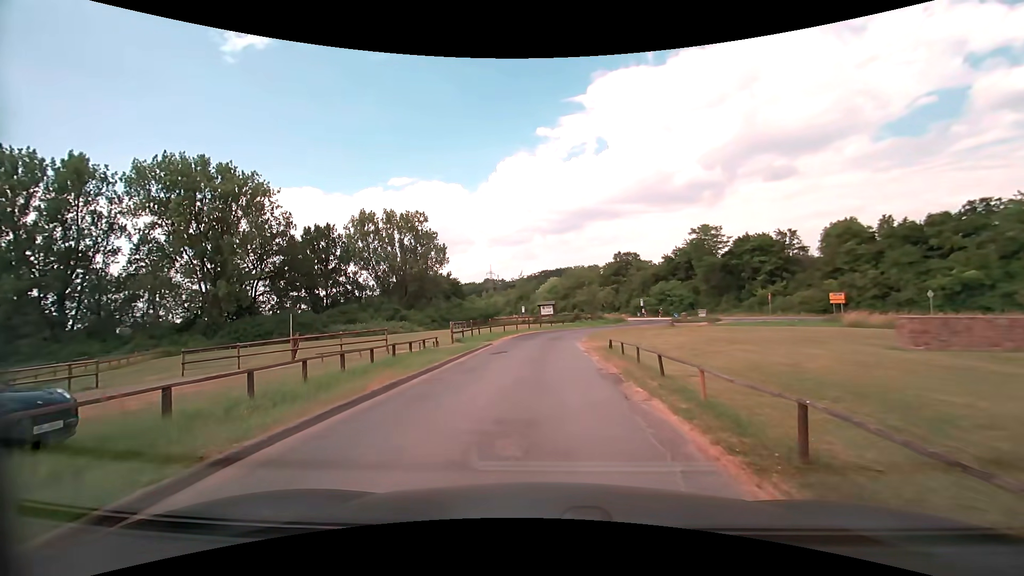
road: service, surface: paved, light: Day
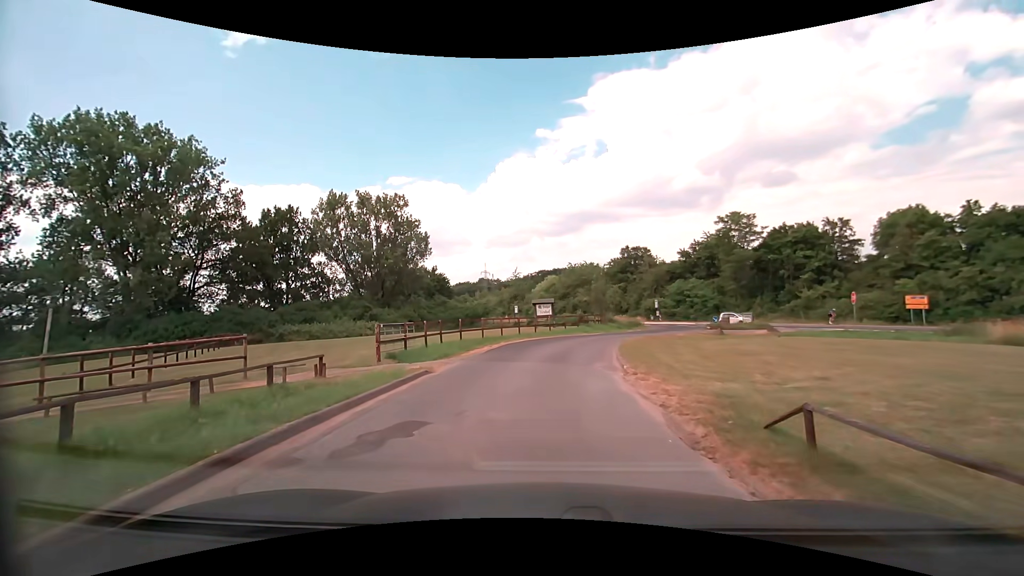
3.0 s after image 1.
(+0.1, +14.7) m; +1°
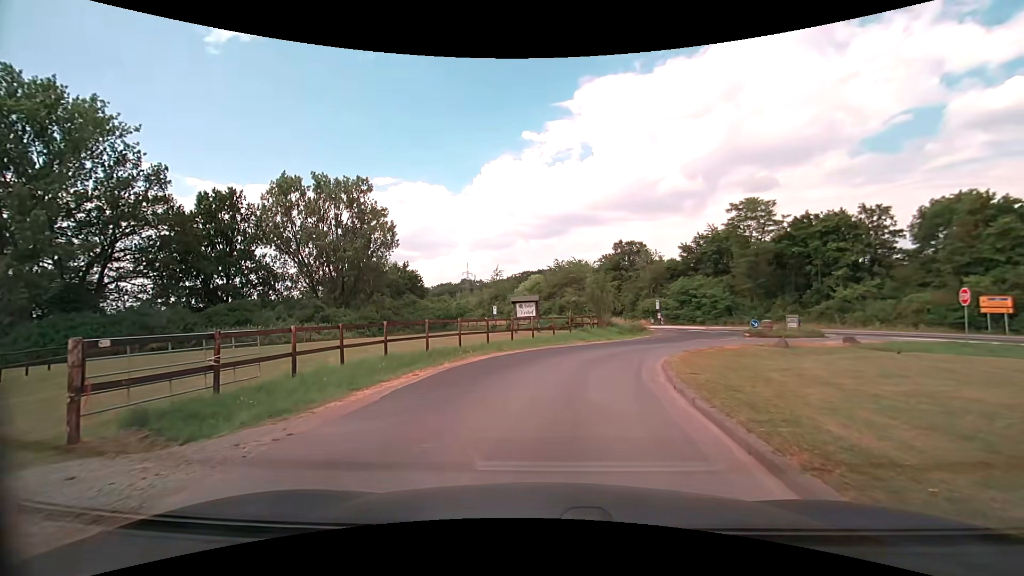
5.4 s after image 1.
(+0.2, +11.9) m; +2°
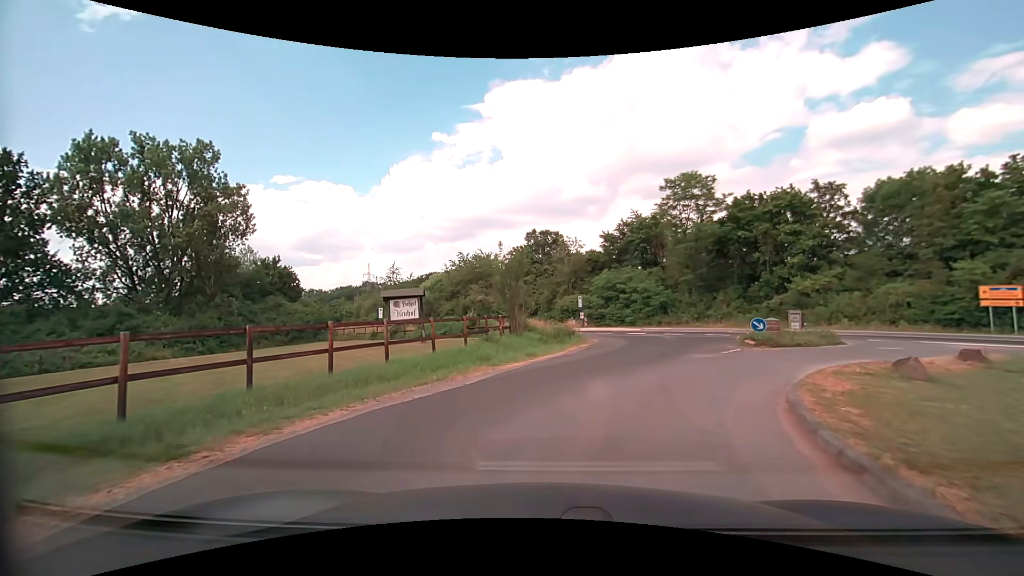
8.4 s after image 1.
(+1.1, +14.7) m; +10°
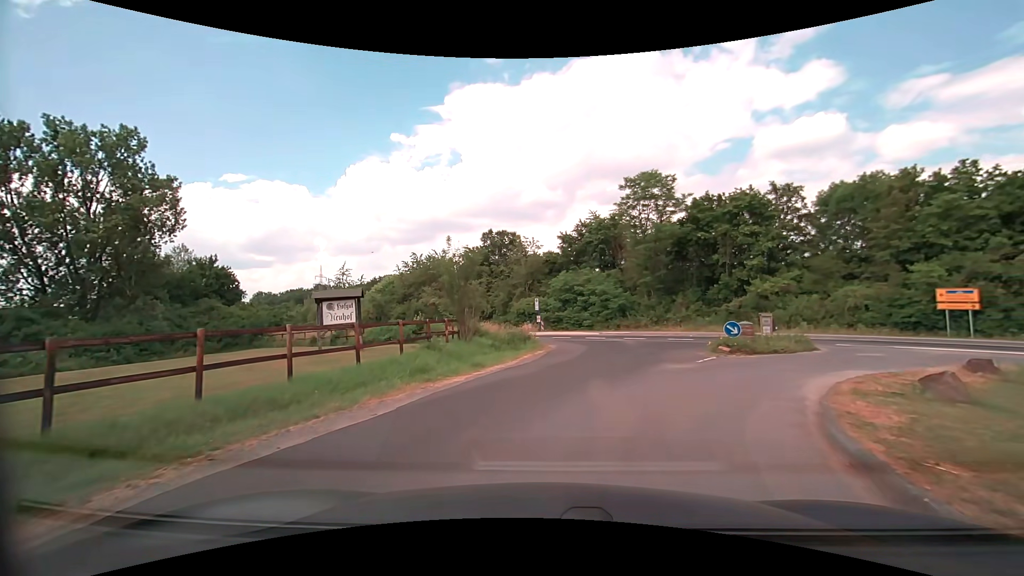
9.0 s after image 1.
(+0.1, +2.9) m; +5°
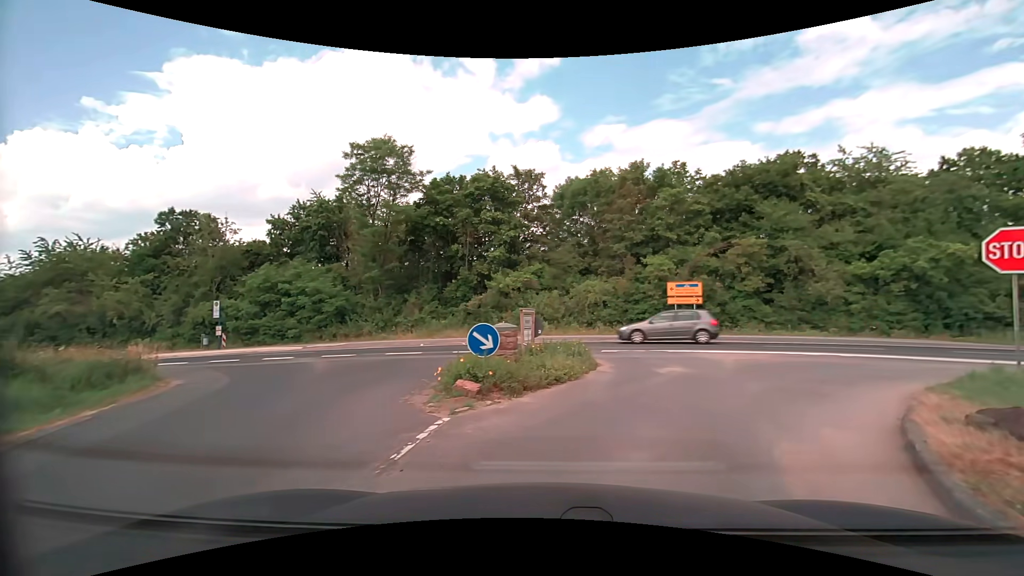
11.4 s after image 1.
(+2.7, +10.9) m; +29°
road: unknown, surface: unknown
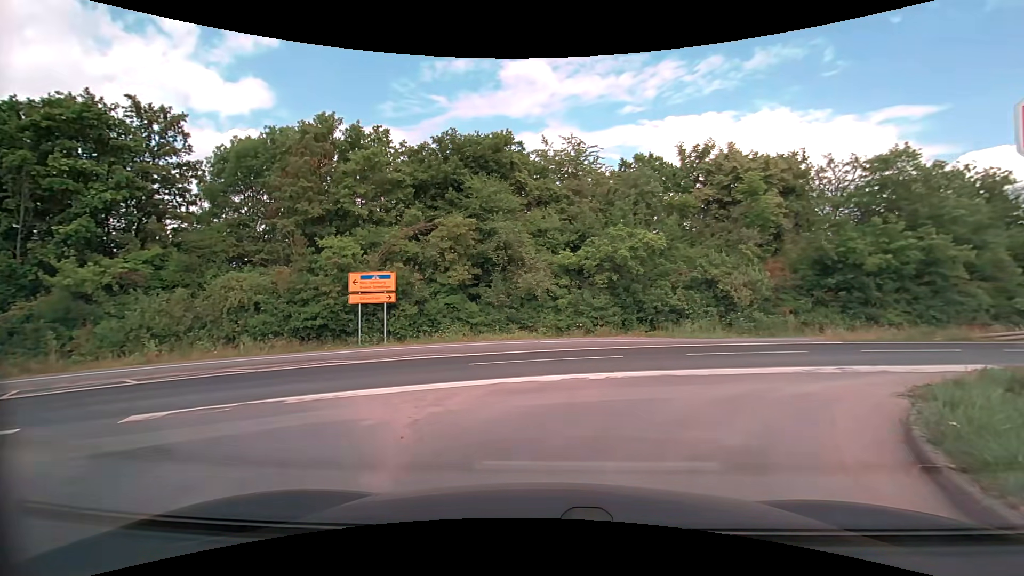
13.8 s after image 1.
(+2.7, +9.4) m; +32°
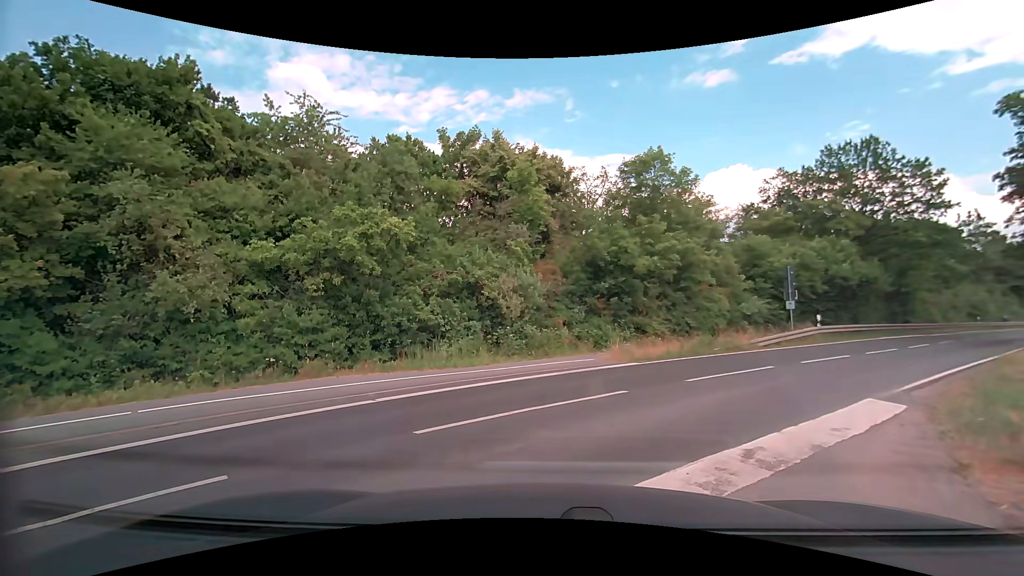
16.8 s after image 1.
(+1.8, +8.3) m; +27°
(+2, +10) (+8, +18) (+15, +25) (+22, +32) (+29, +39) (+36, +47) (+43, +54) (+50, +61) (+58, +67) (+65, +74) m
